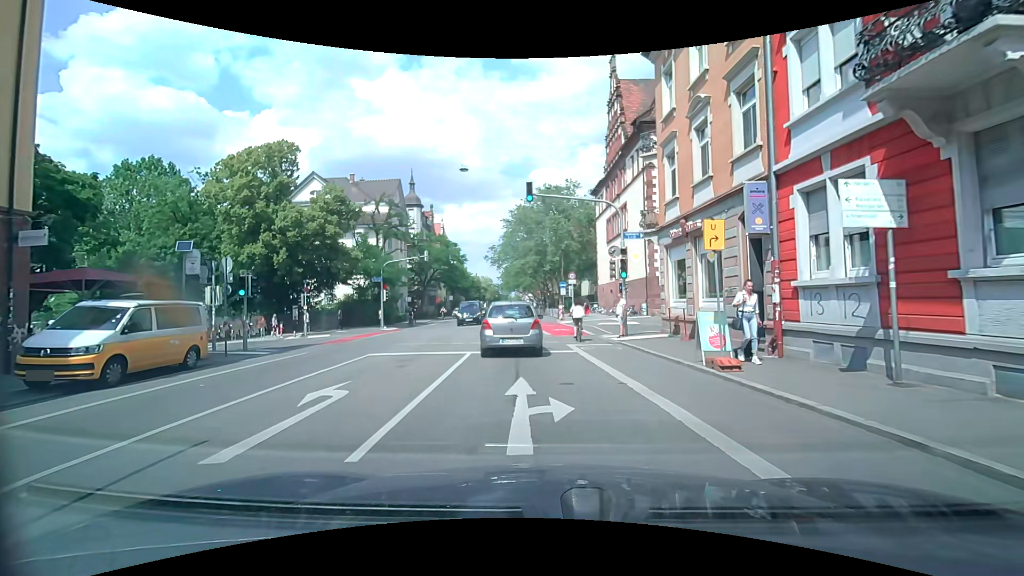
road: secondary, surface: asphalt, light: Day
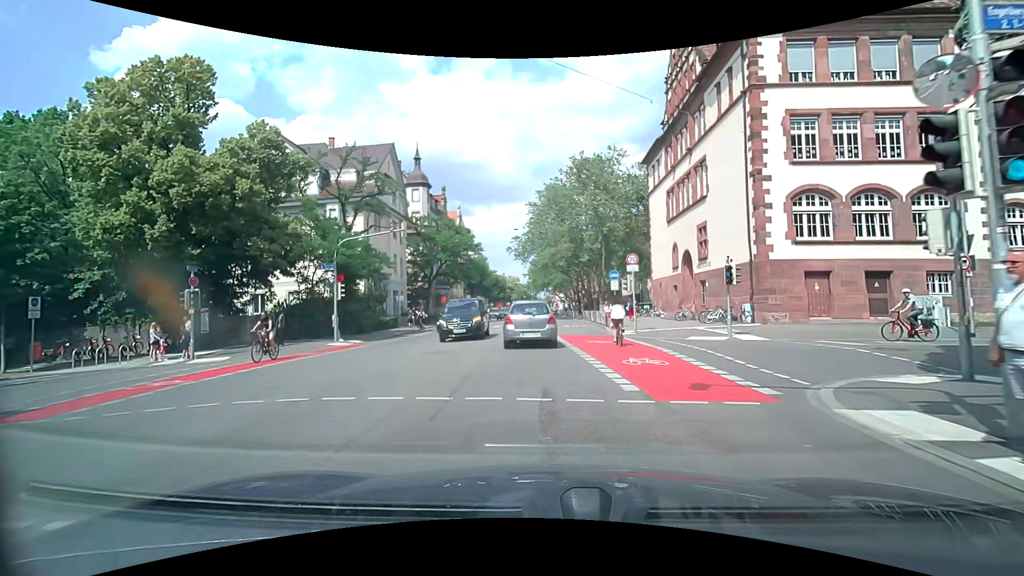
(-0.4, +15.6) m; -3°
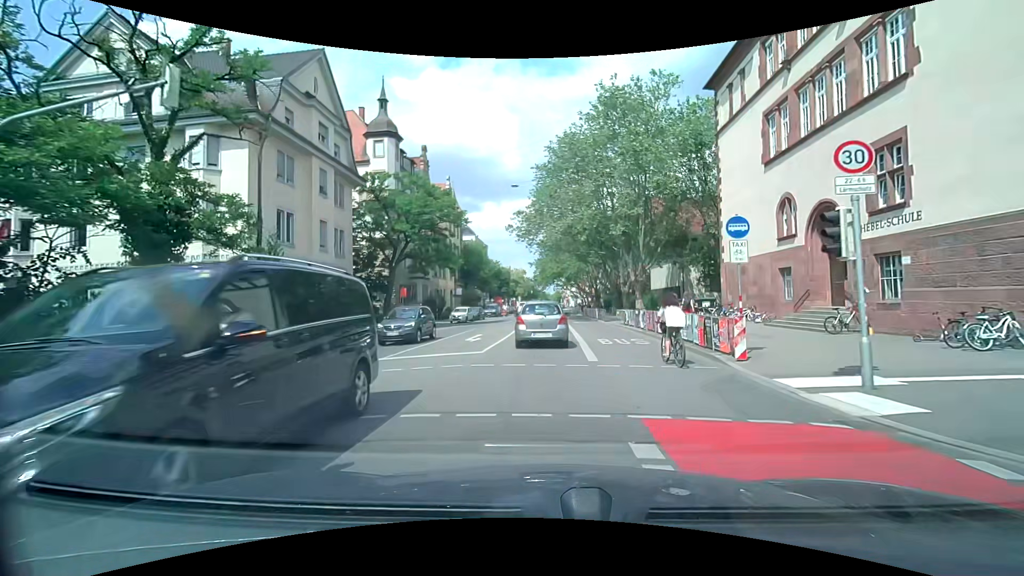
(-0.1, +18.2) m; 0°
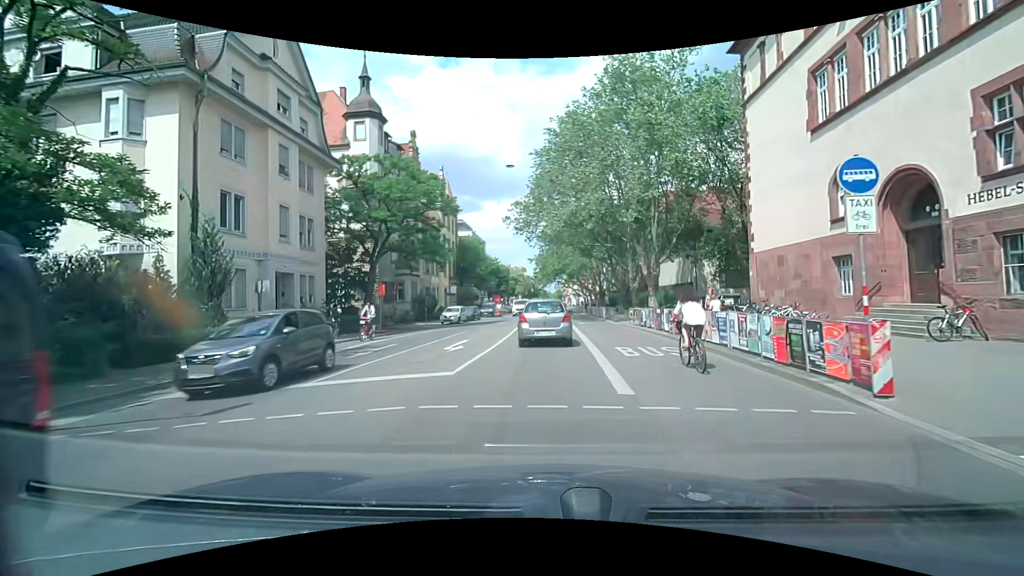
(0.0, +4.8) m; 0°
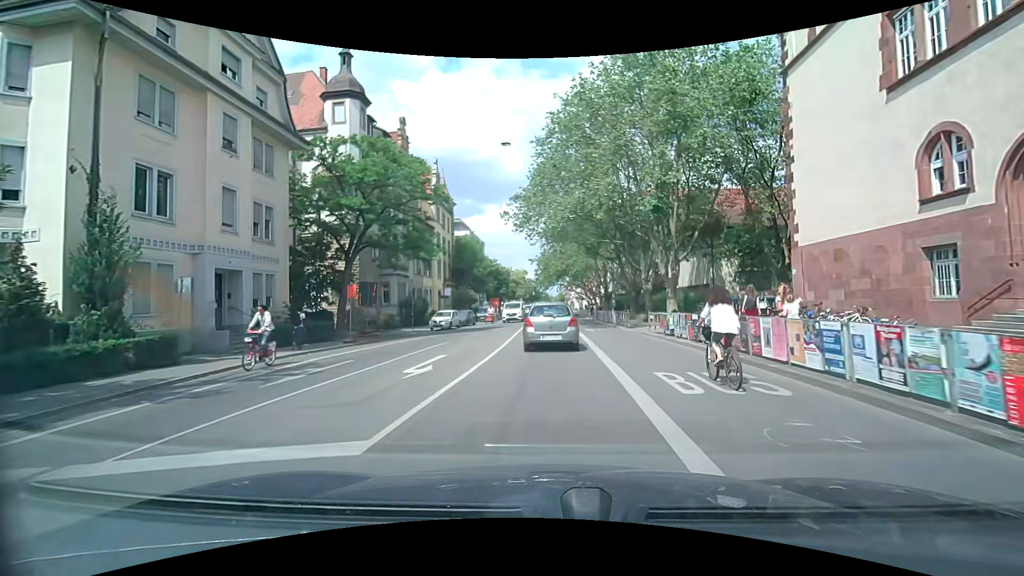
(-0.1, +5.0) m; 0°
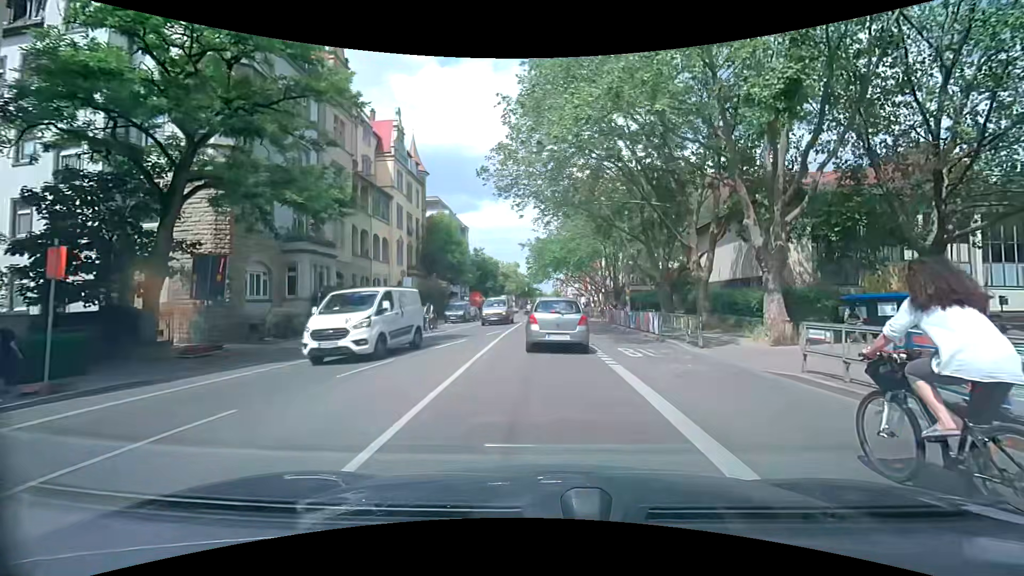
(0.0, +14.9) m; 0°
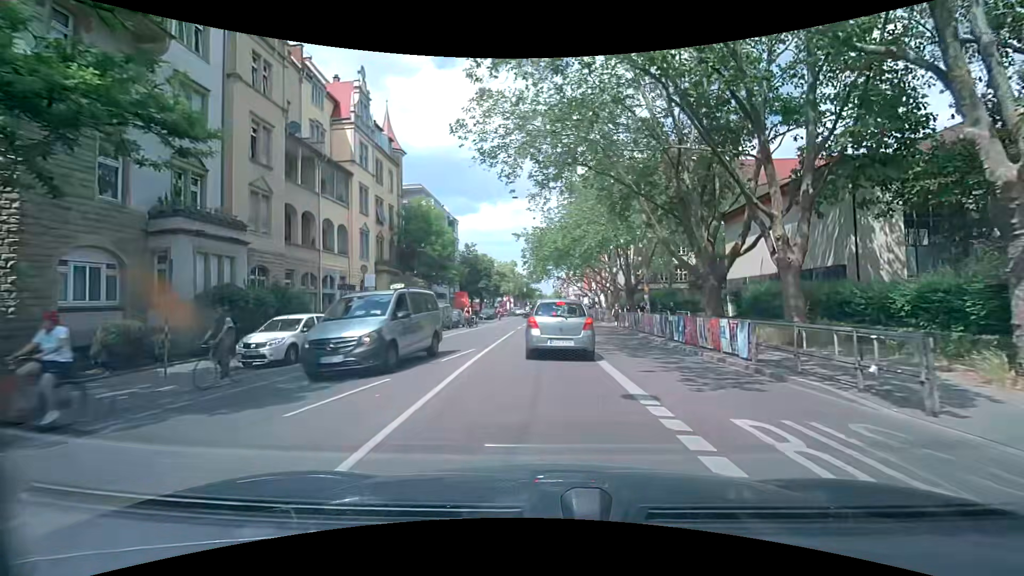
(+0.1, +9.1) m; +1°
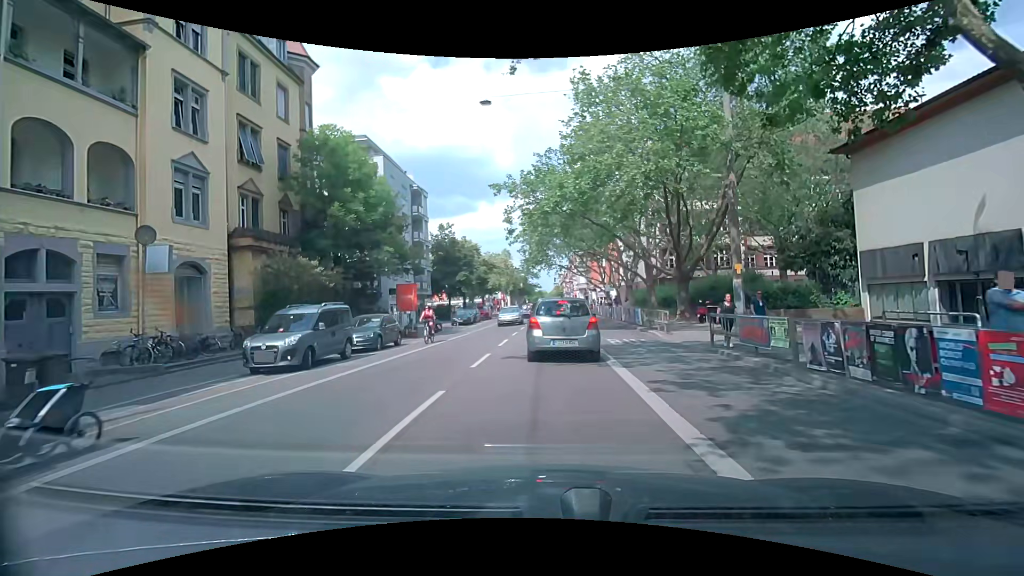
(-0.2, +18.6) m; -1°
